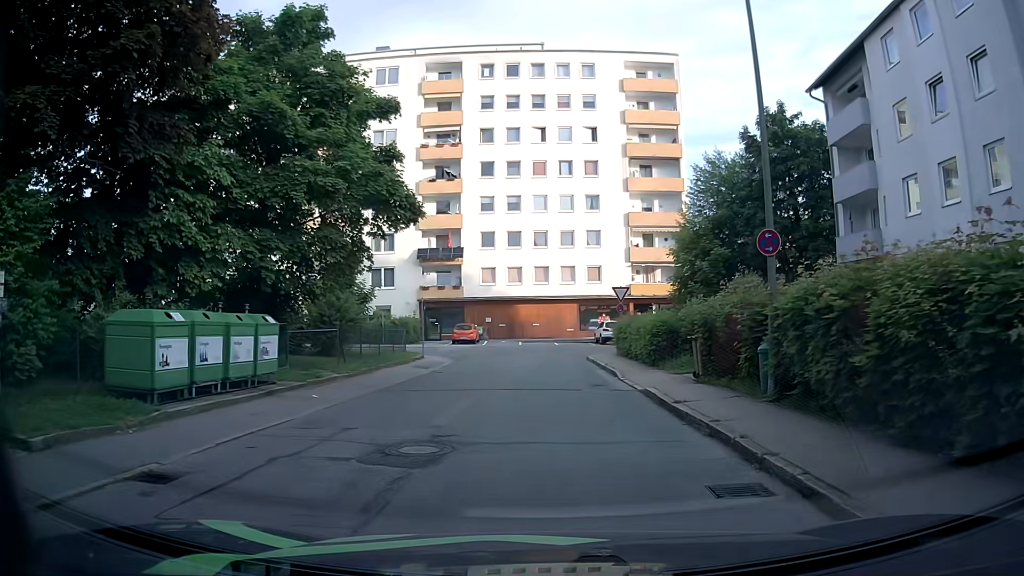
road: residential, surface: asphalt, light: Day
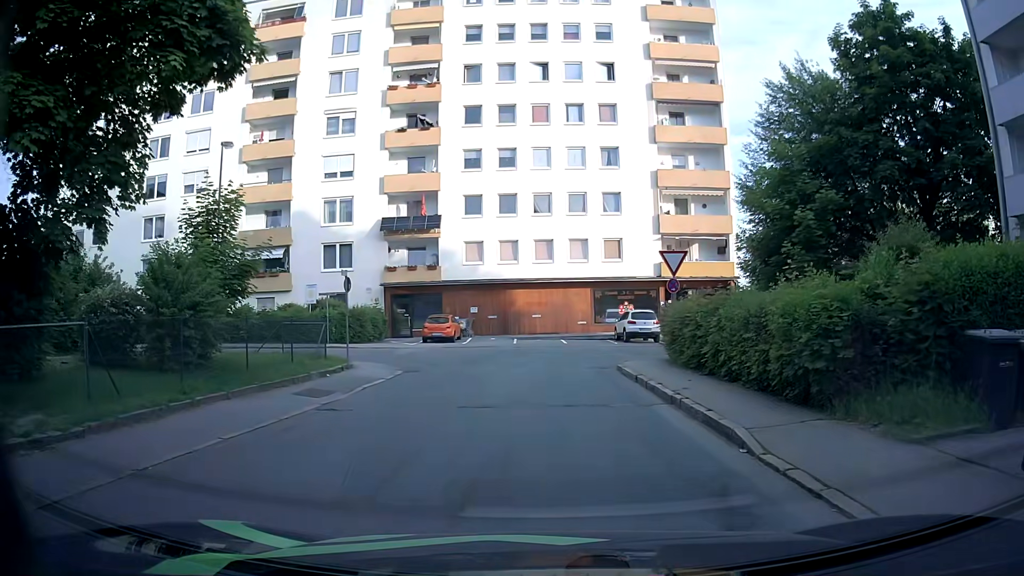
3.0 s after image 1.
(0.0, +12.3) m; 0°
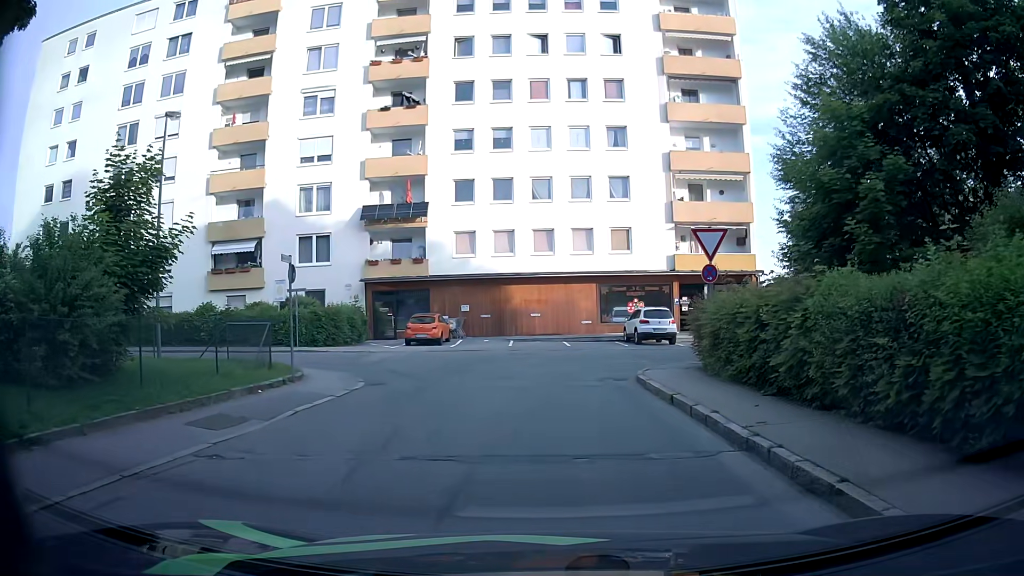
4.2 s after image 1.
(0.0, +4.3) m; -1°
